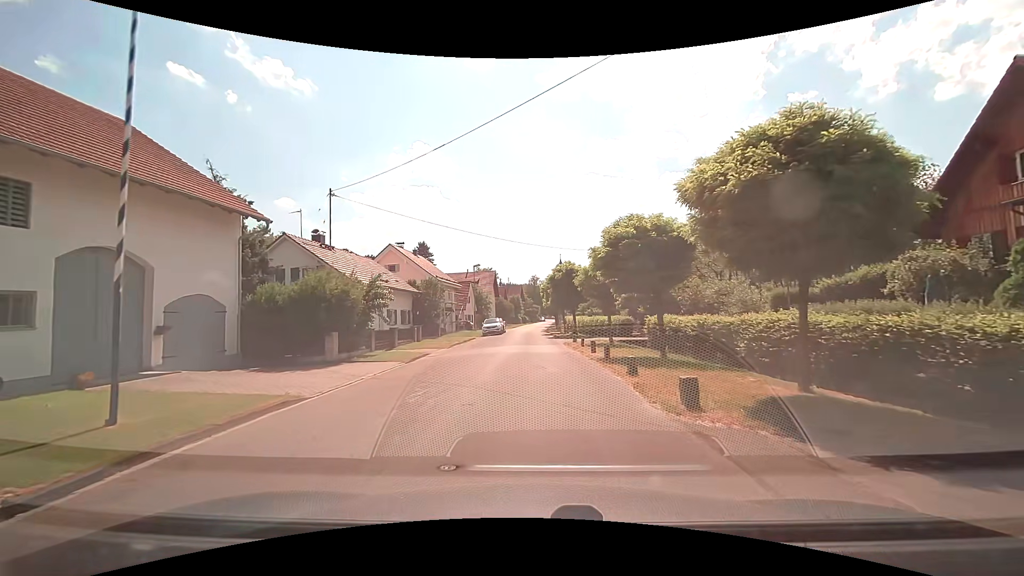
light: Day
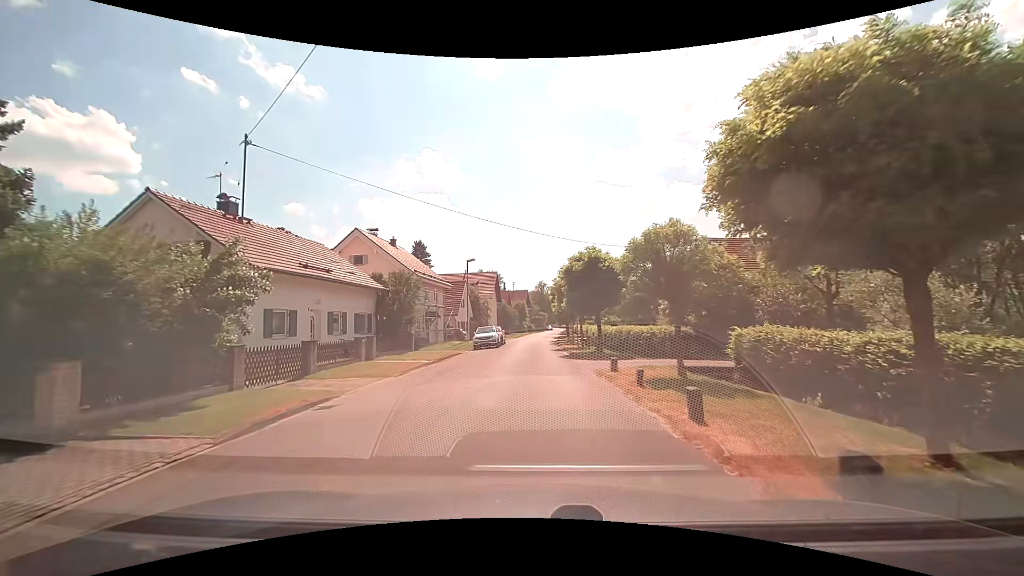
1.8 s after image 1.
(-0.1, +11.3) m; -1°
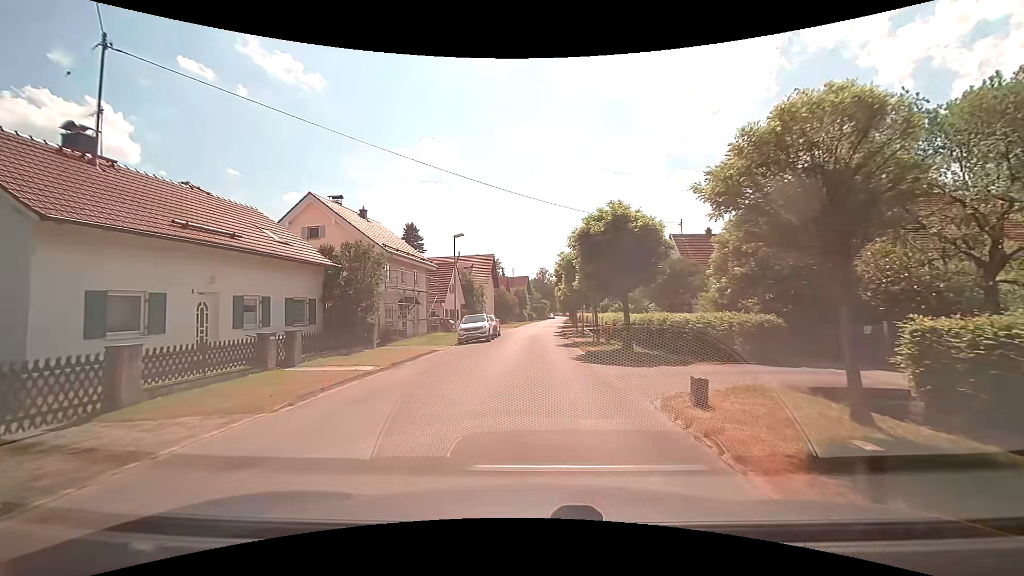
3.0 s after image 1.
(0.0, +7.8) m; 0°
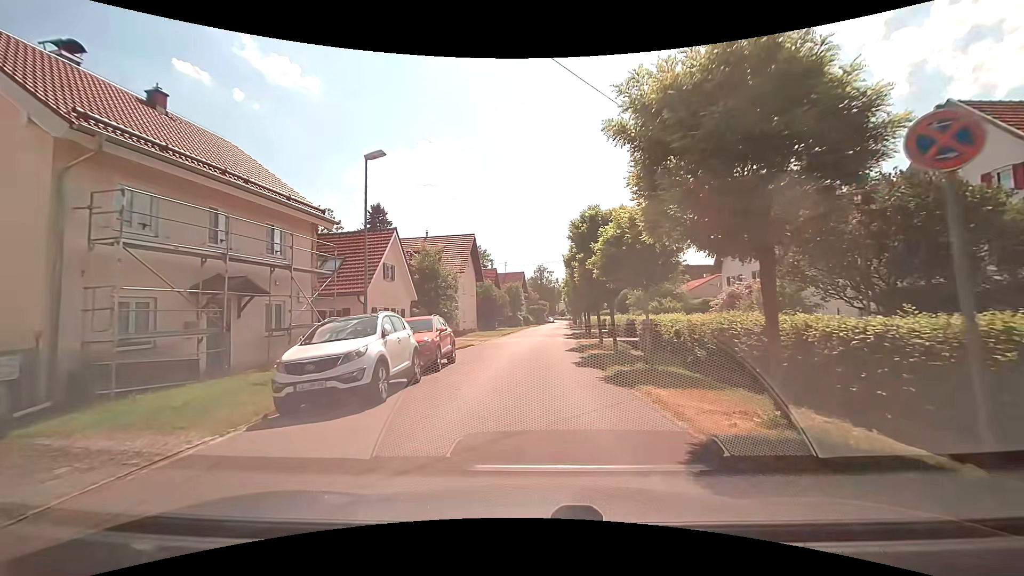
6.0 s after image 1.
(-0.1, +19.7) m; 0°
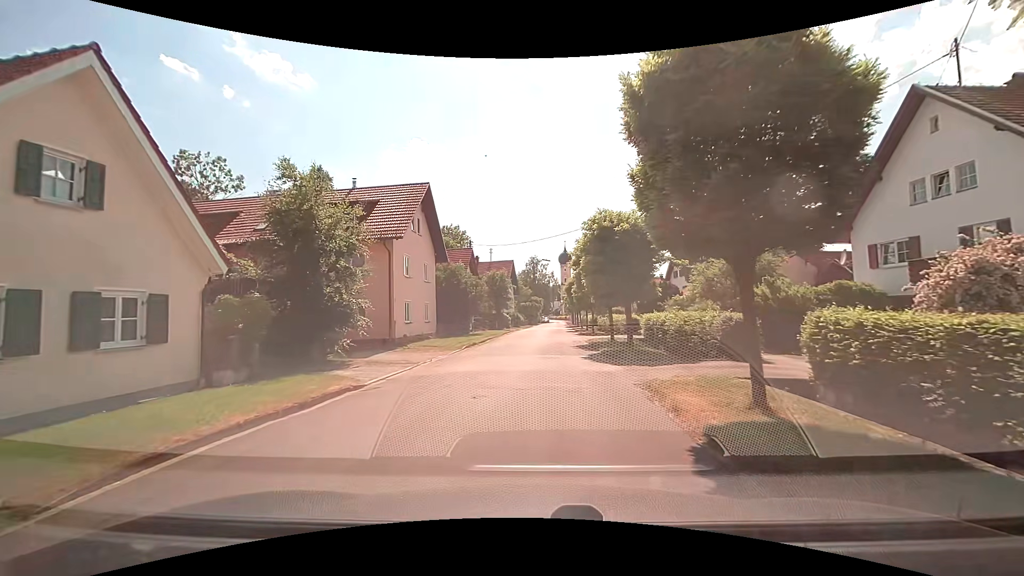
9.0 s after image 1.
(+0.1, +19.0) m; 0°
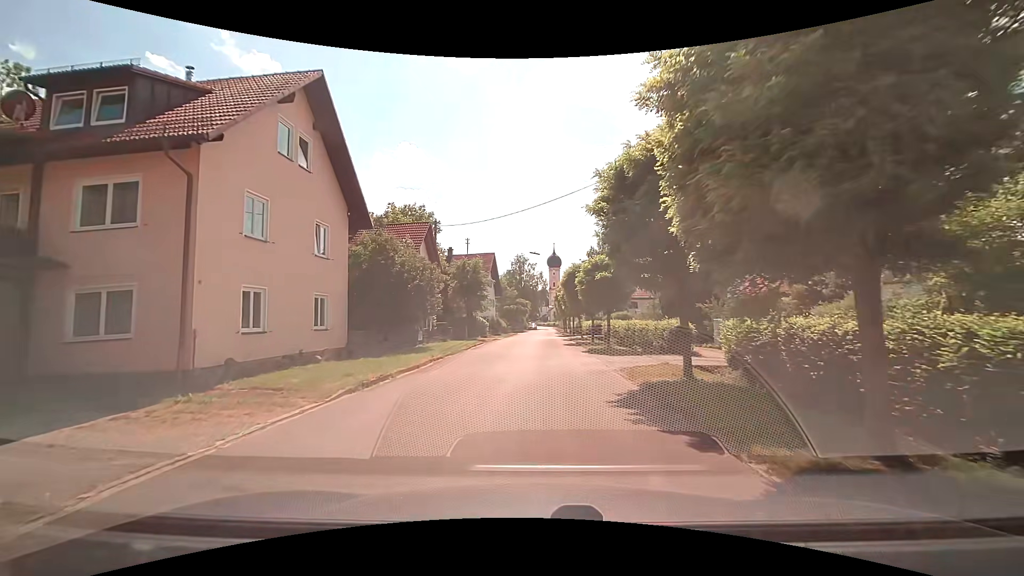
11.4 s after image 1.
(+0.3, +14.9) m; +2°
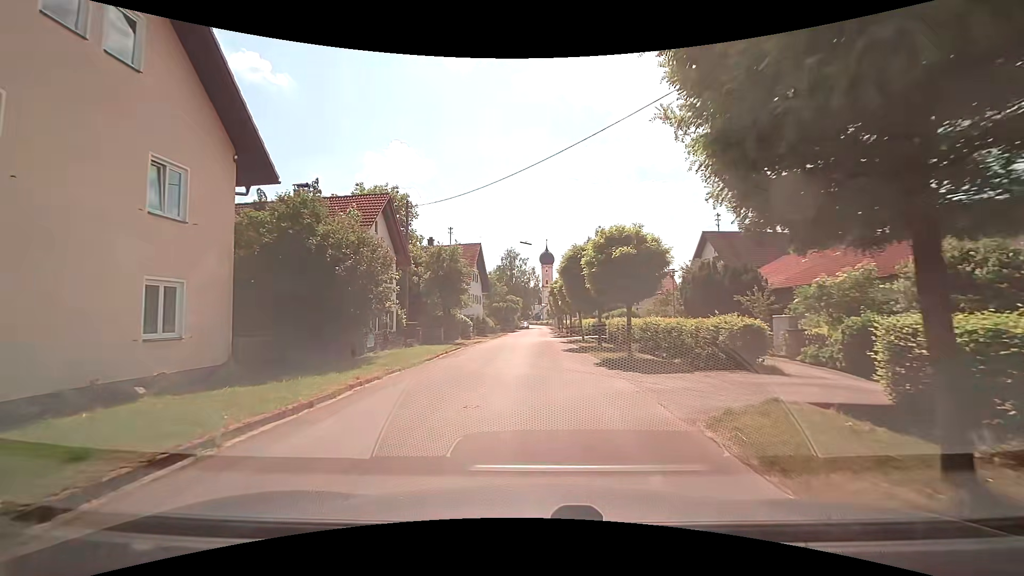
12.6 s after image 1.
(+0.1, +7.5) m; +1°
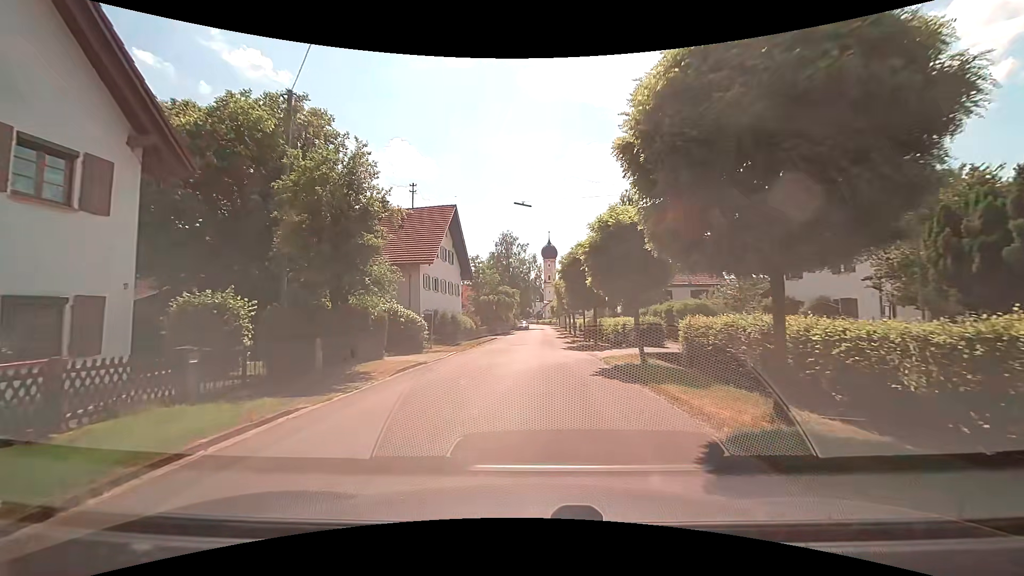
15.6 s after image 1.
(-0.1, +19.3) m; 0°
(0, +10) (0, +20) (0, +30) (0, +40) (0, +50) (0, +60) (0, +70) (0, +80) (0, +90) (0, +100) m
